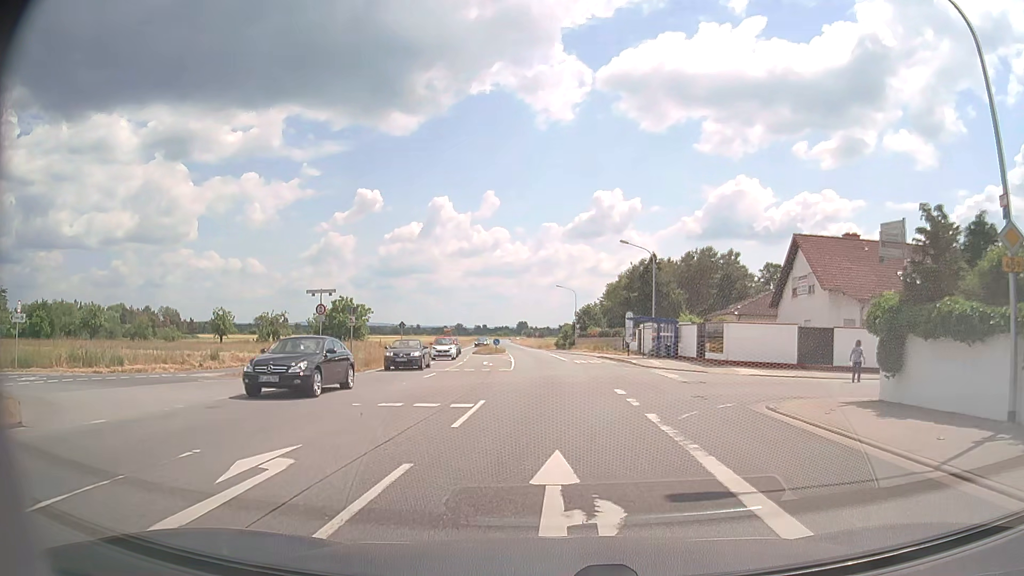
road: primary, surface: asphalt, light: Day
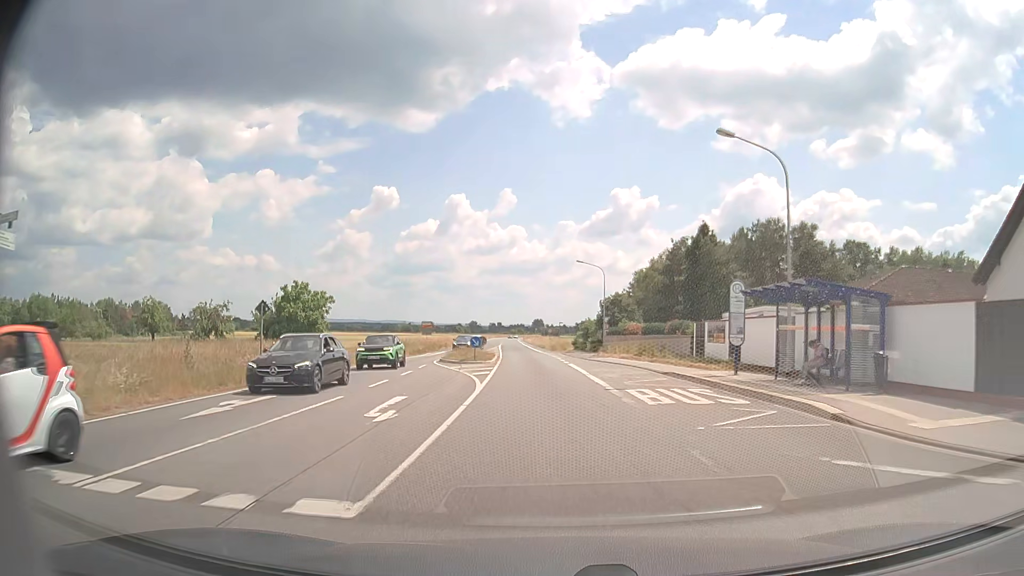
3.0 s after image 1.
(-0.4, +25.6) m; -2°
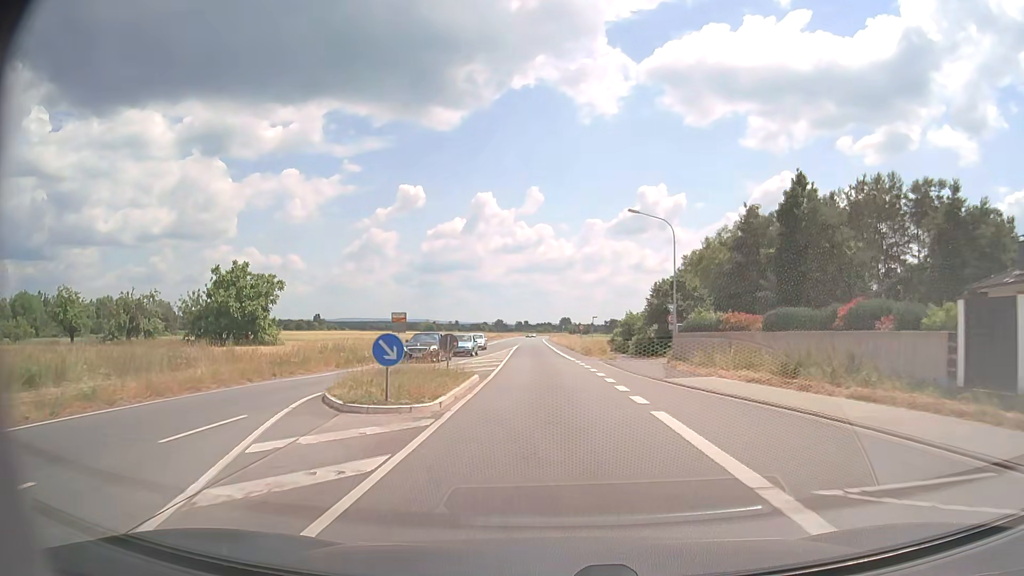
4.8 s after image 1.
(-0.5, +22.9) m; -2°
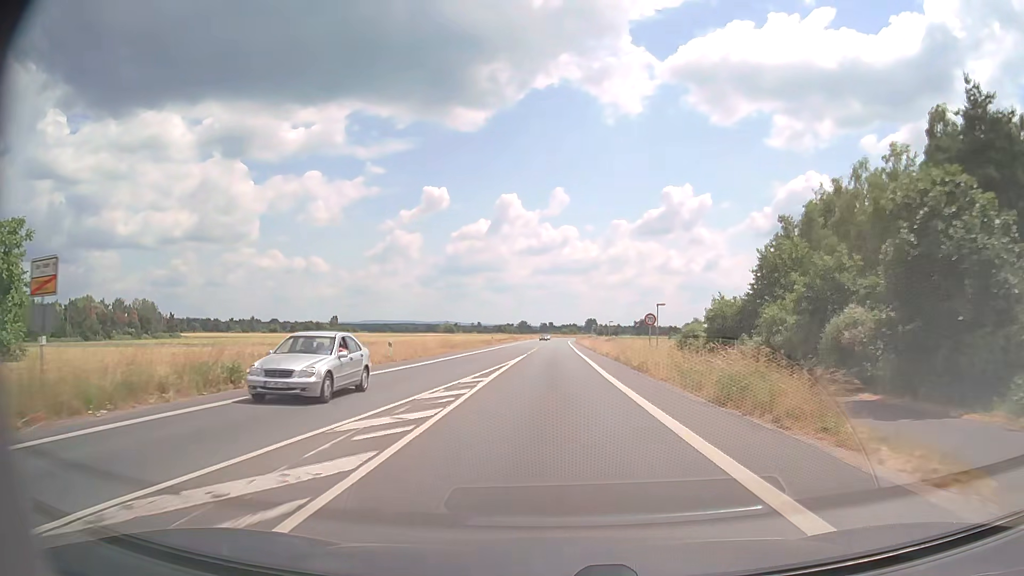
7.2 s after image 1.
(-0.6, +35.3) m; -2°
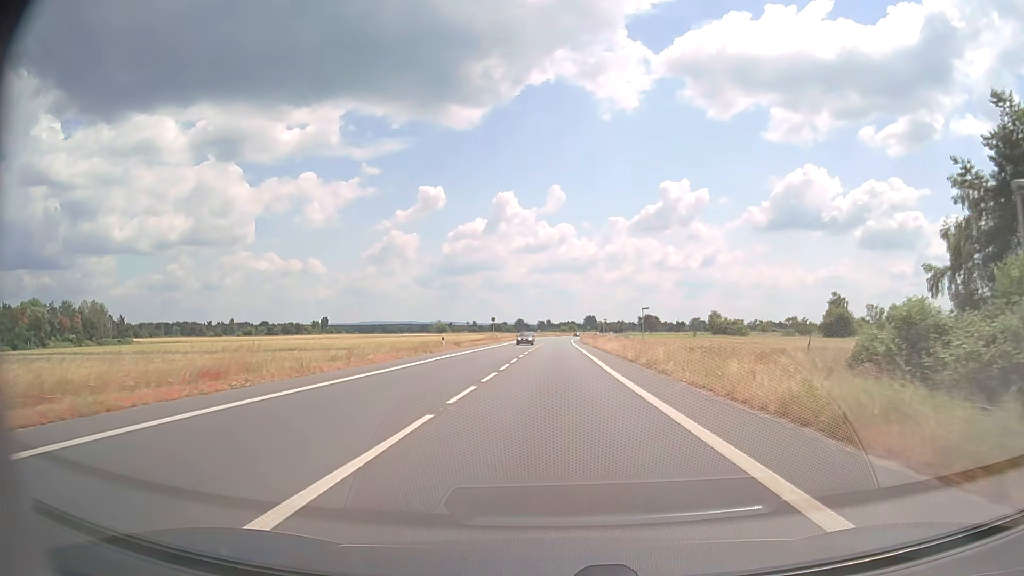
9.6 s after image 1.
(0.0, +38.1) m; 0°
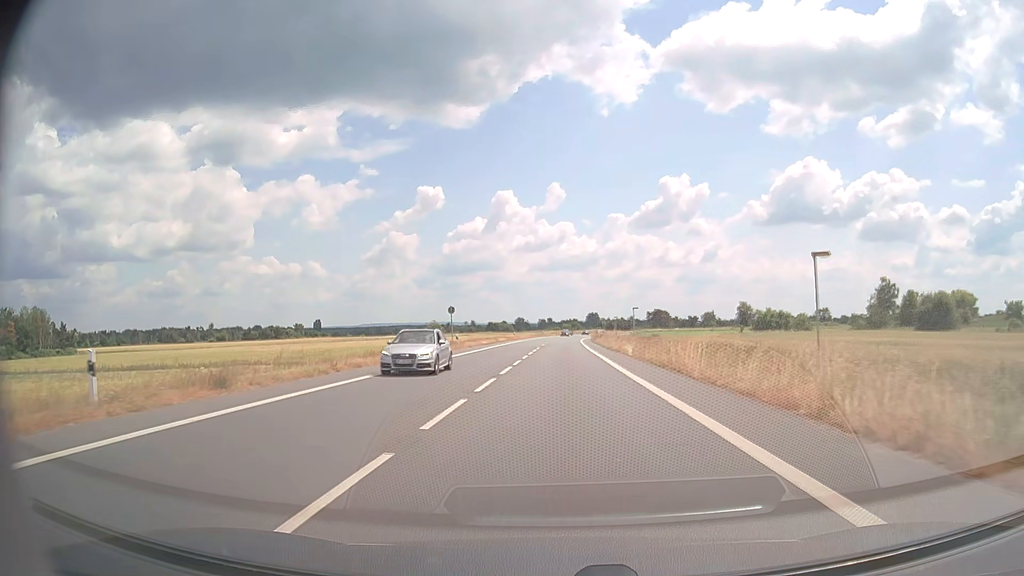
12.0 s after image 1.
(0.0, +39.3) m; 0°
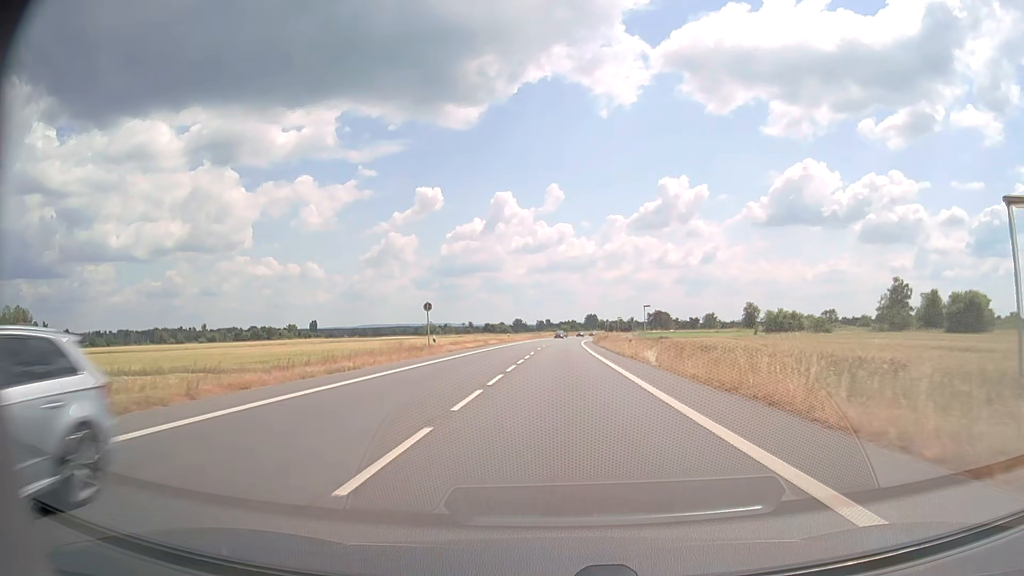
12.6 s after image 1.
(0.0, +9.7) m; 0°
